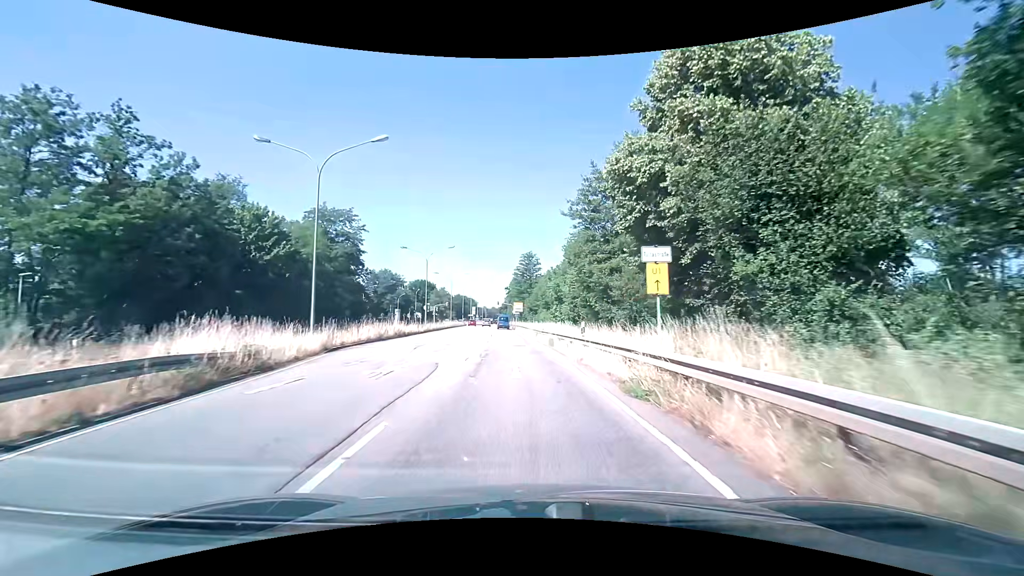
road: primary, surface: asphalt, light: Day
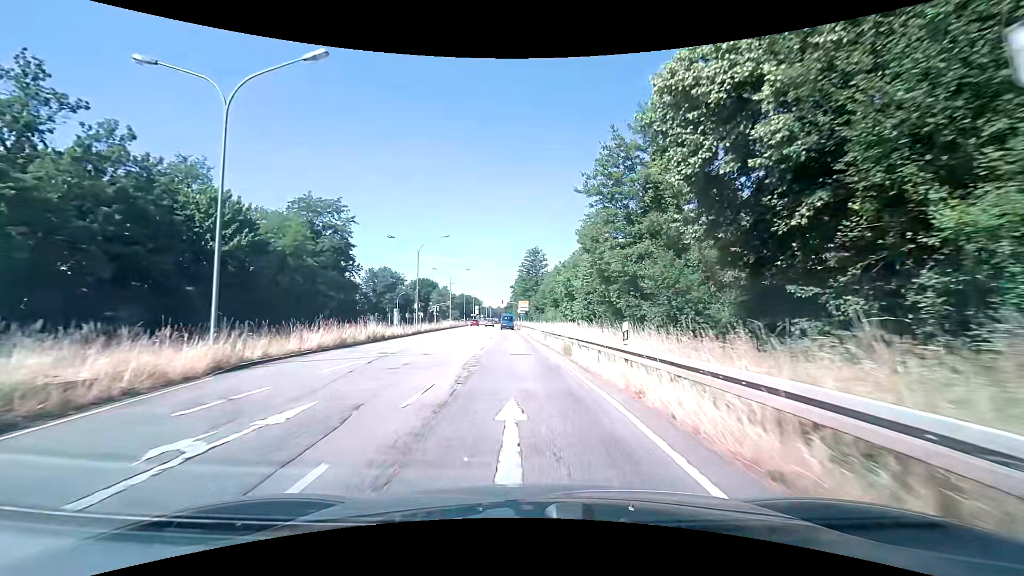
(0.0, +7.7) m; 0°
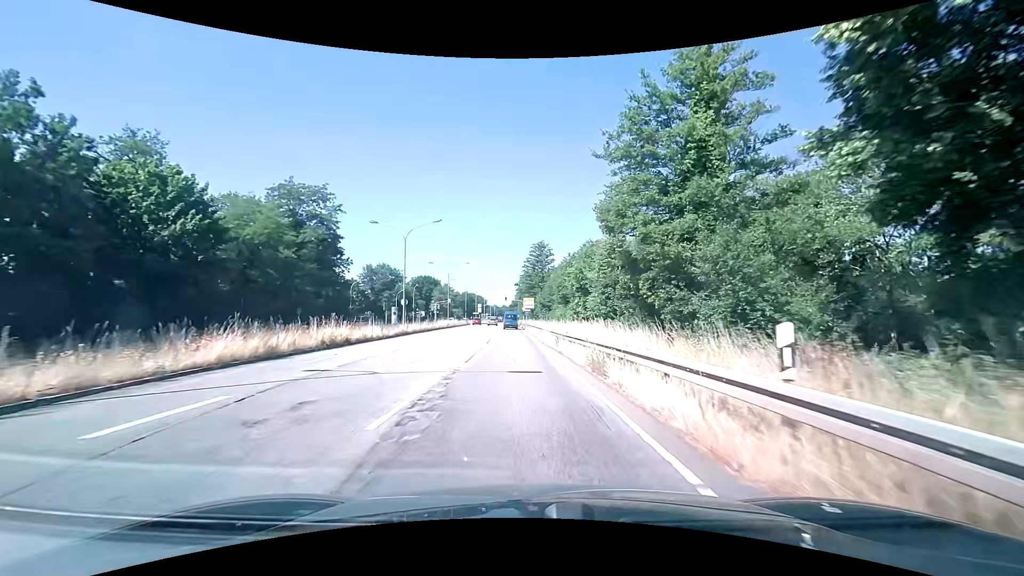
(0.0, +7.5) m; -1°
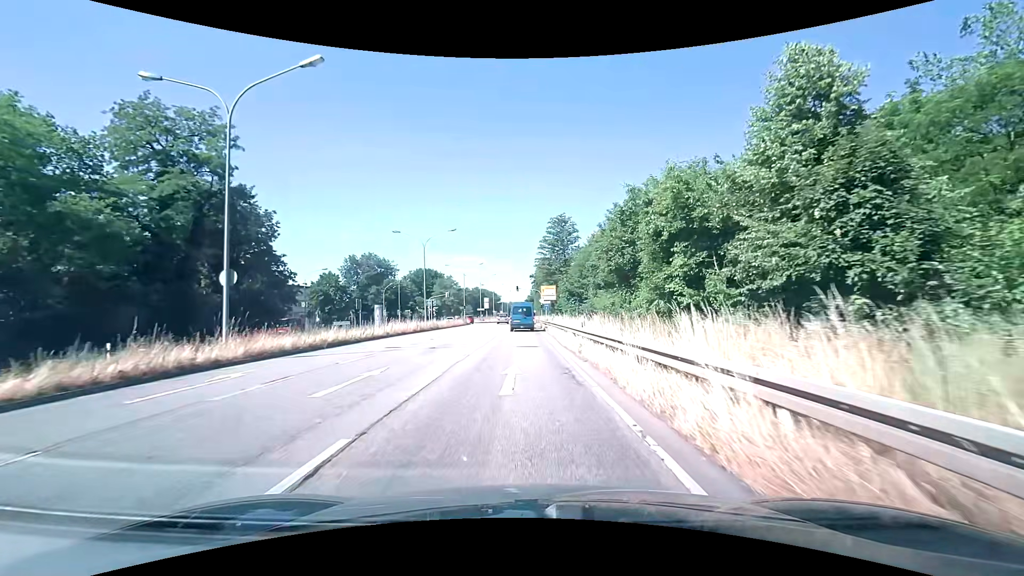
(-0.1, +27.5) m; -2°
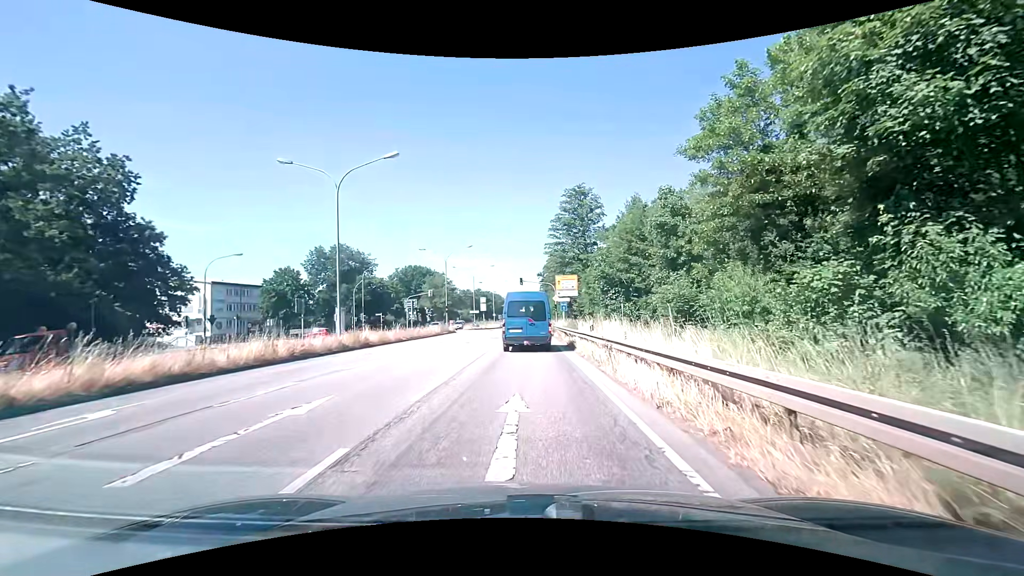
(0.0, +23.8) m; 0°
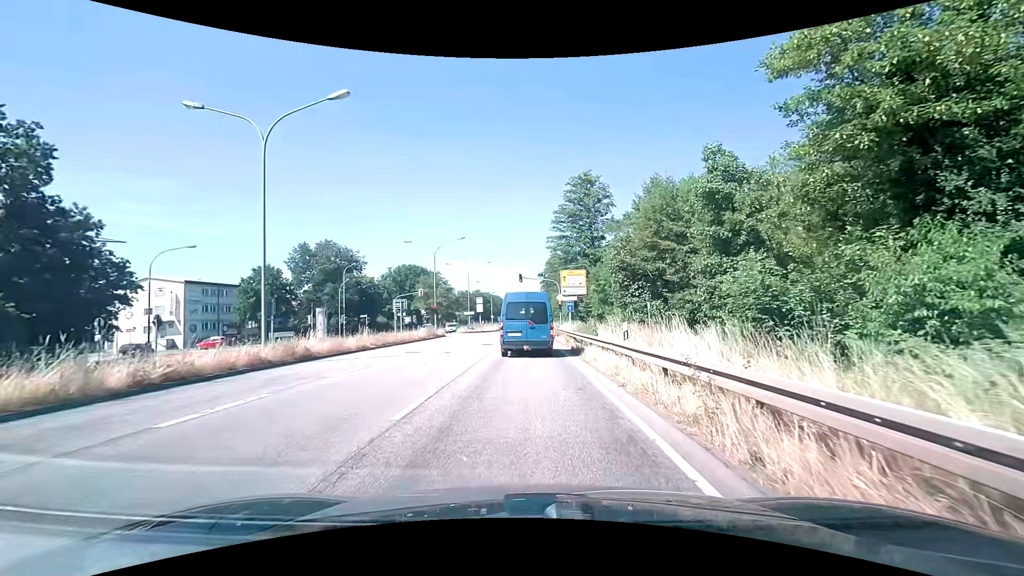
(0.0, +7.3) m; 0°
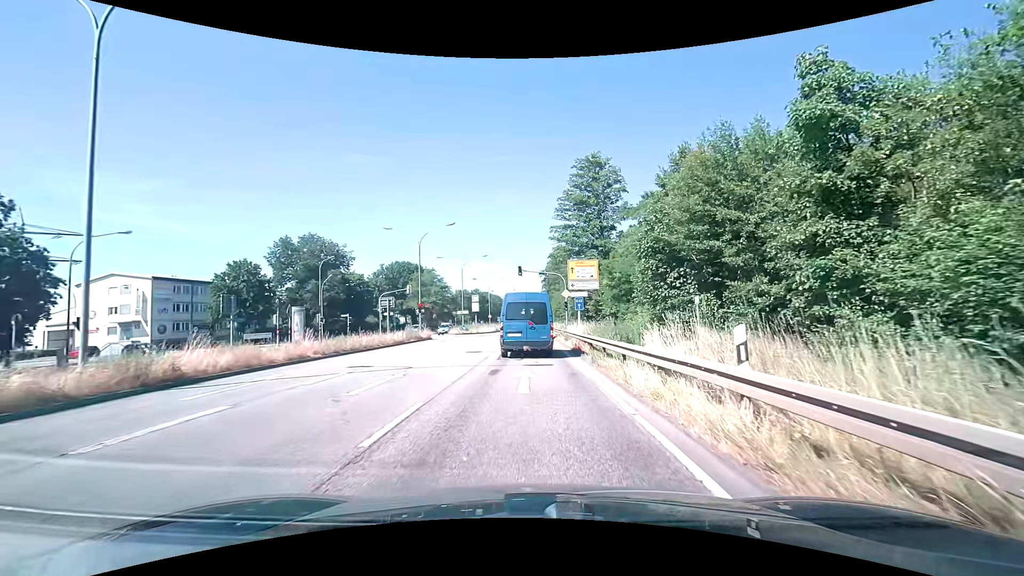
(0.0, +7.5) m; 0°
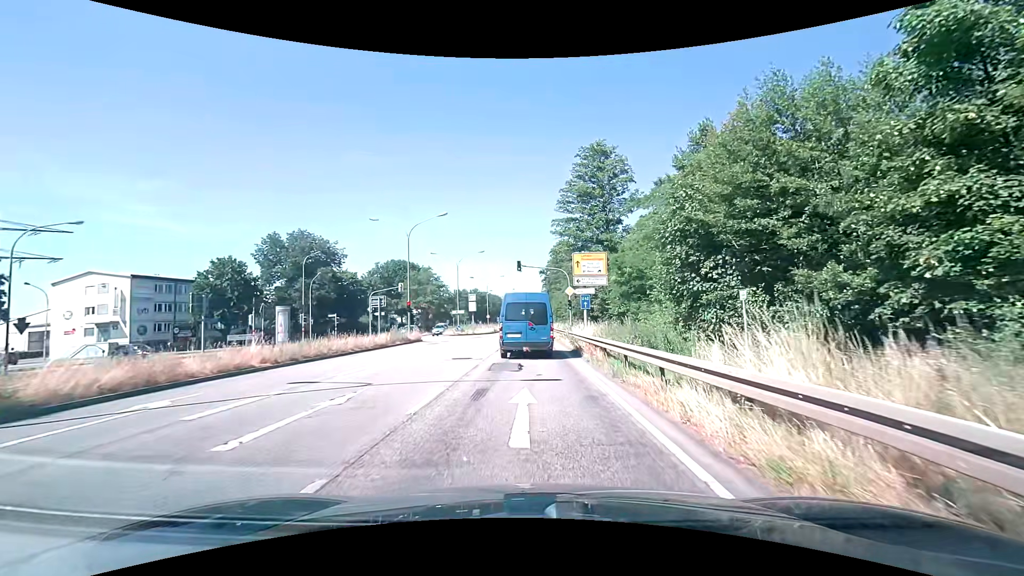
(0.0, +4.1) m; 0°
